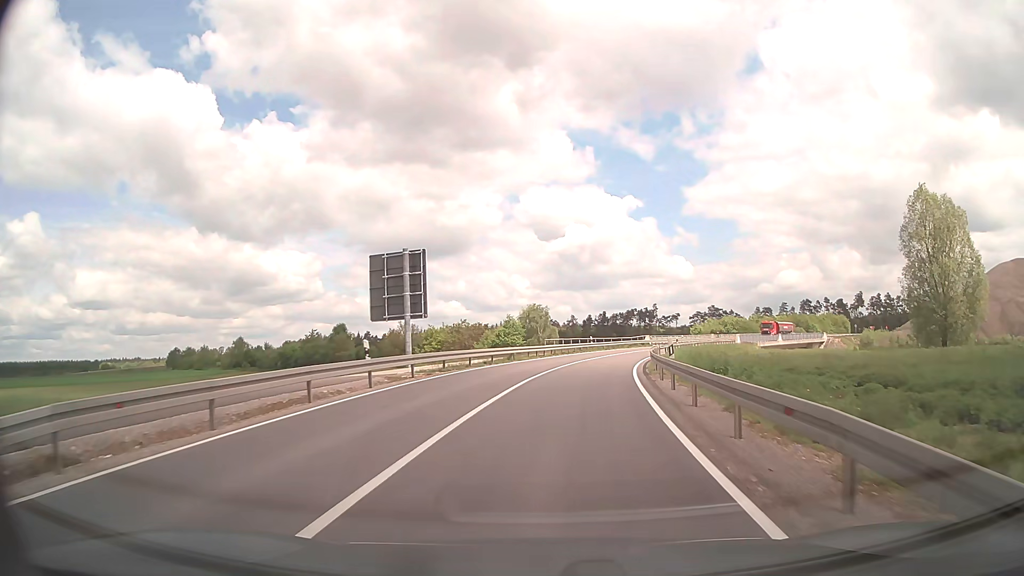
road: tertiary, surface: asphalt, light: Day
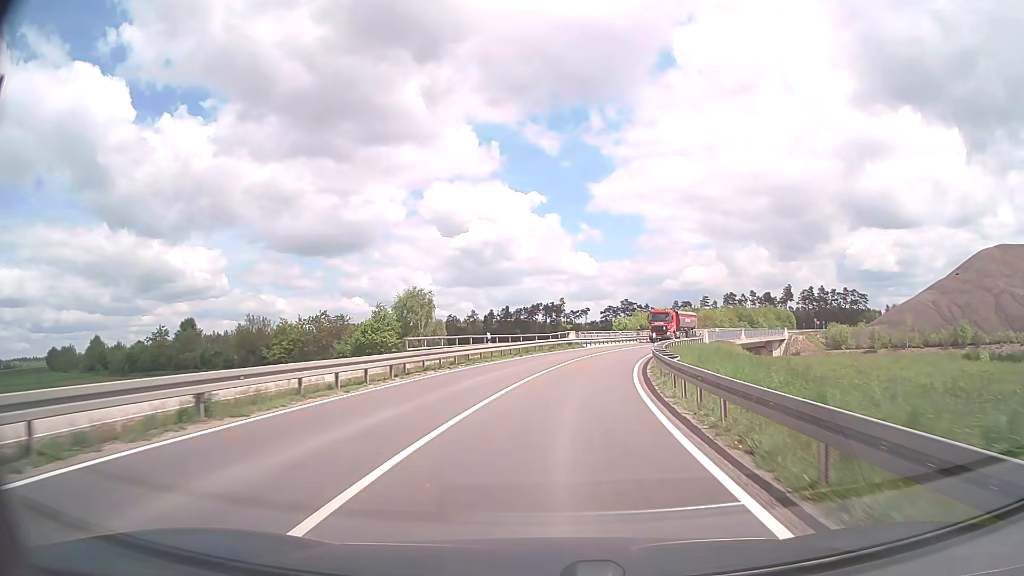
(+1.9, +27.9) m; +8°
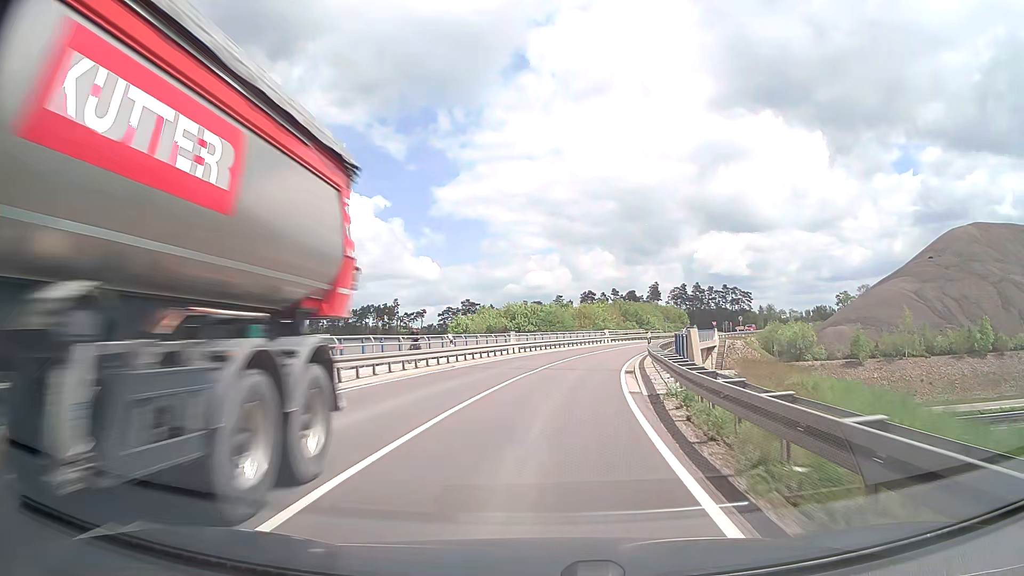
(+4.7, +39.7) m; +14°
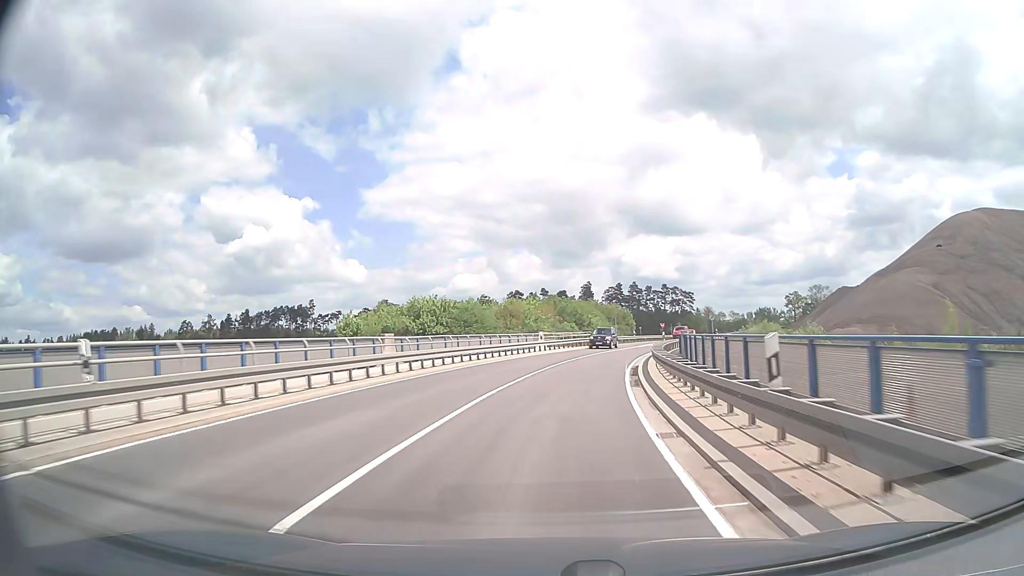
(+1.0, +20.6) m; +6°
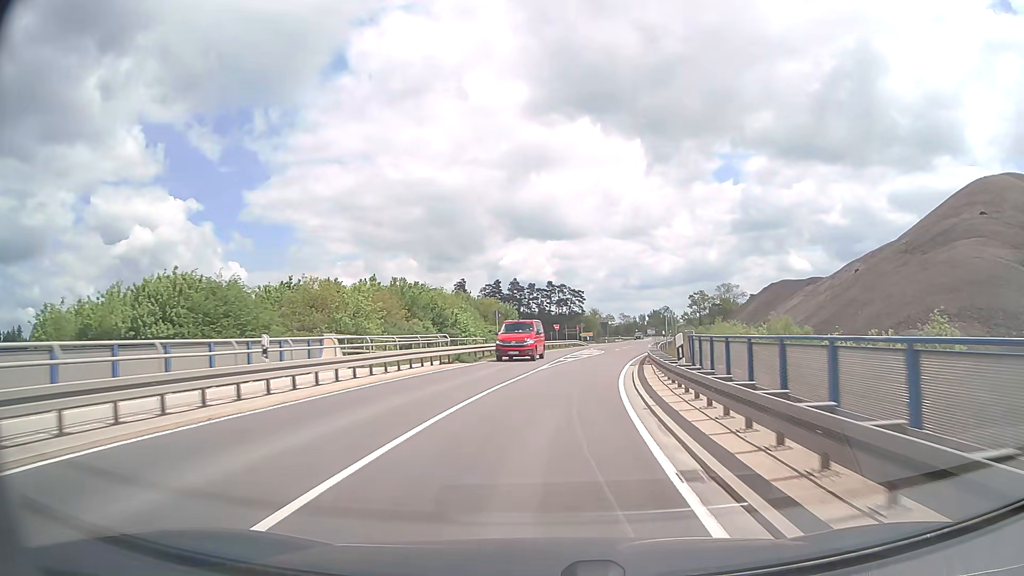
(+2.8, +31.4) m; +10°
